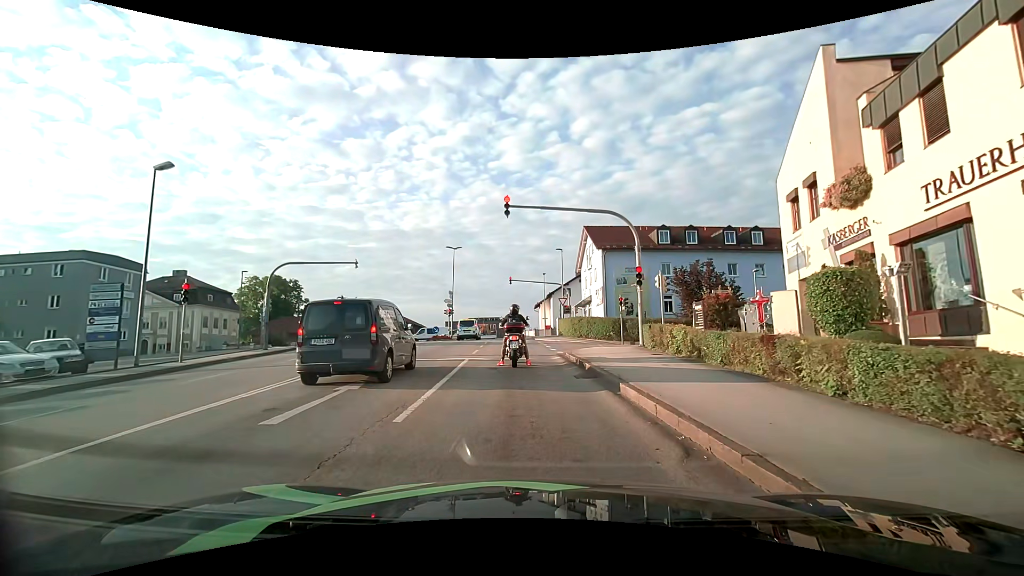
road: tertiary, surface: asphalt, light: Day
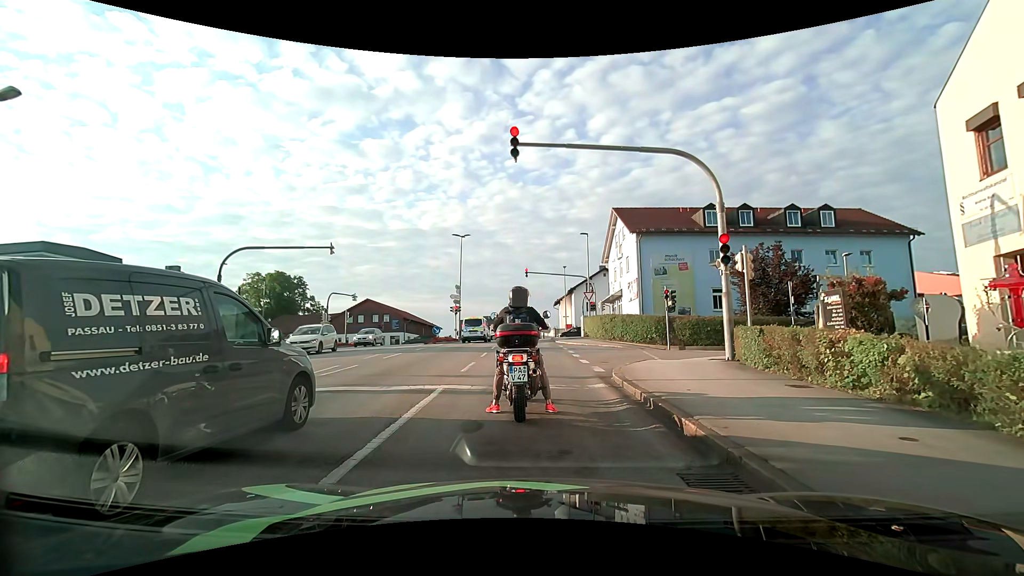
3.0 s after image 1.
(0.0, +7.2) m; +1°
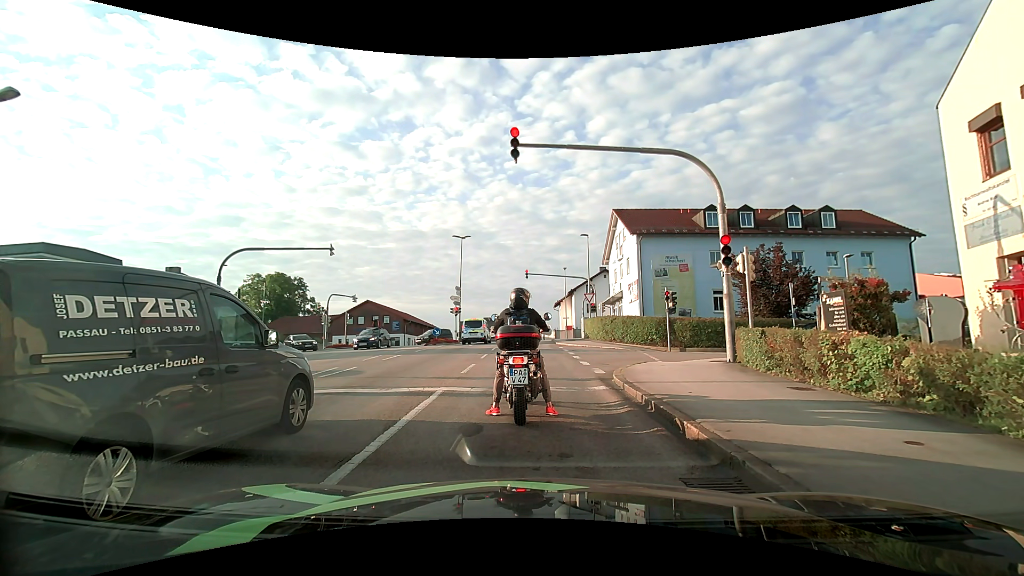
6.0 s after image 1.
(0.0, +0.2) m; 0°
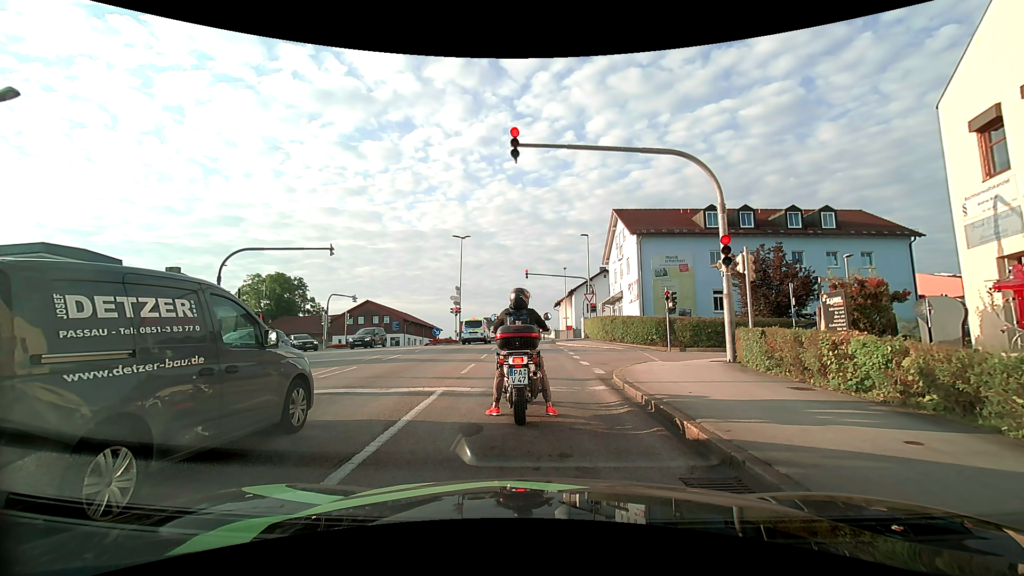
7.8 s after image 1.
(0.0, 0.0) m; 0°
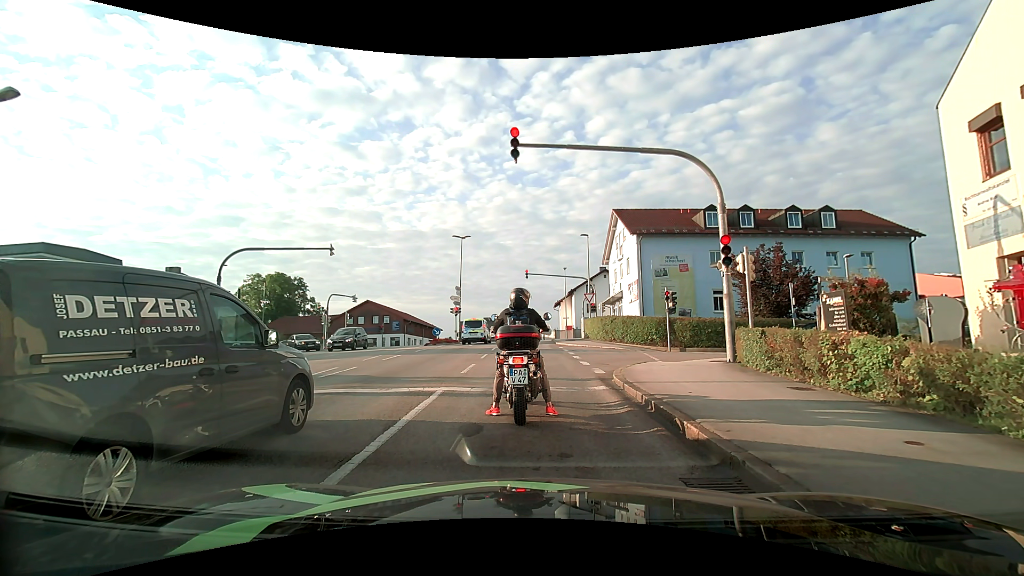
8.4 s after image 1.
(0.0, 0.0) m; 0°
